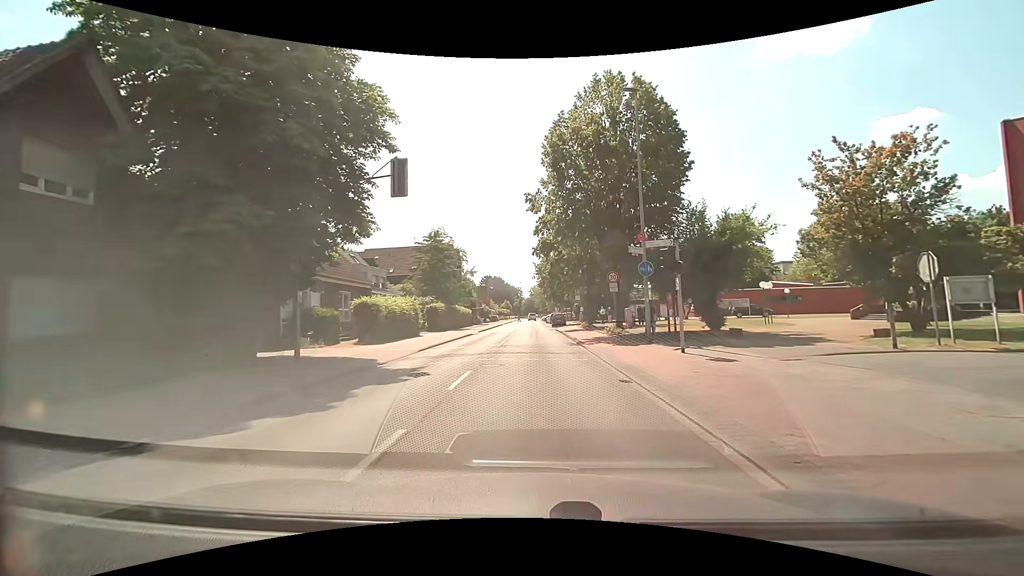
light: Day
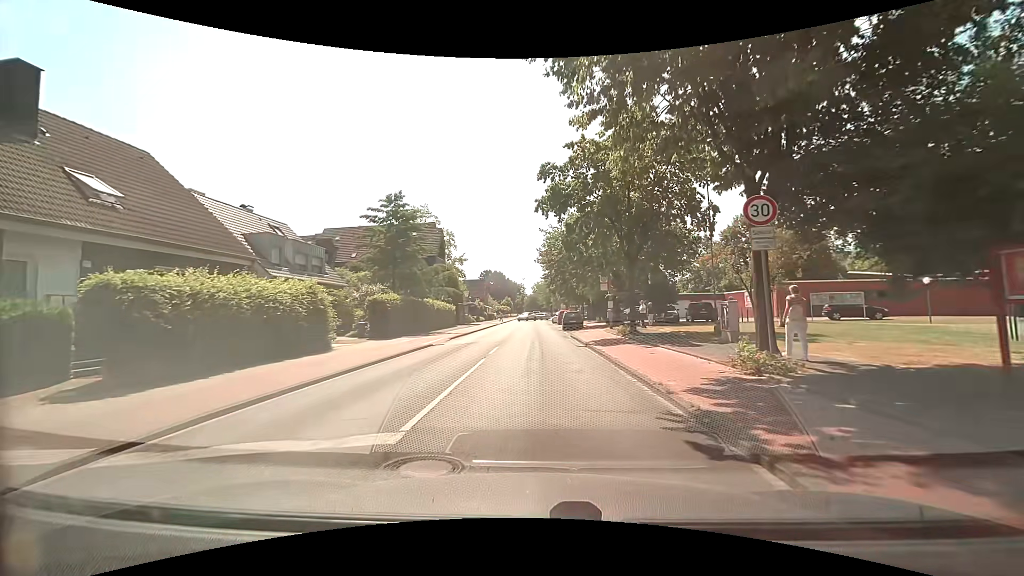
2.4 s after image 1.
(-0.1, +17.1) m; 0°
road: tertiary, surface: asphalt
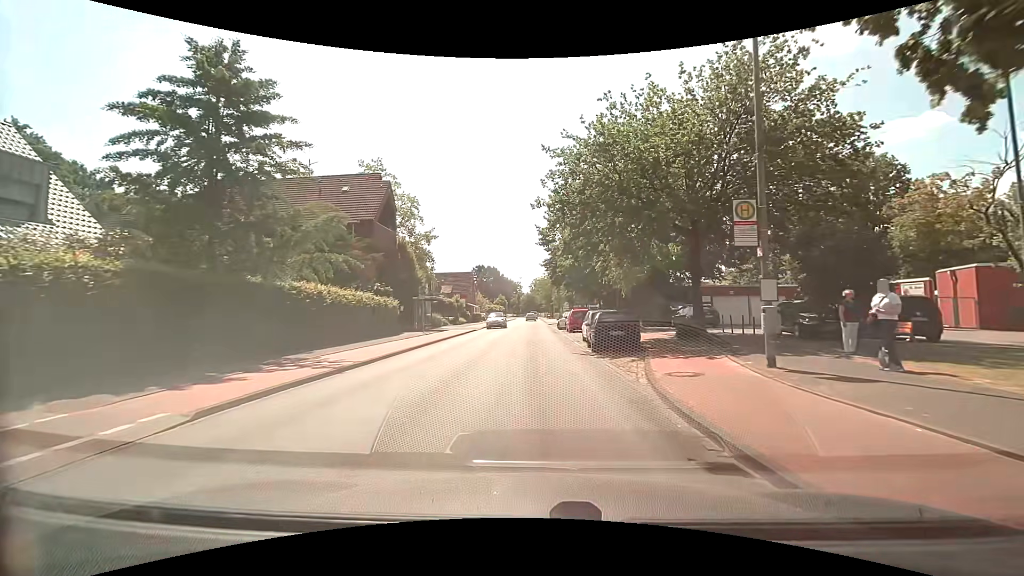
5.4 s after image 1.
(-0.3, +22.1) m; 0°
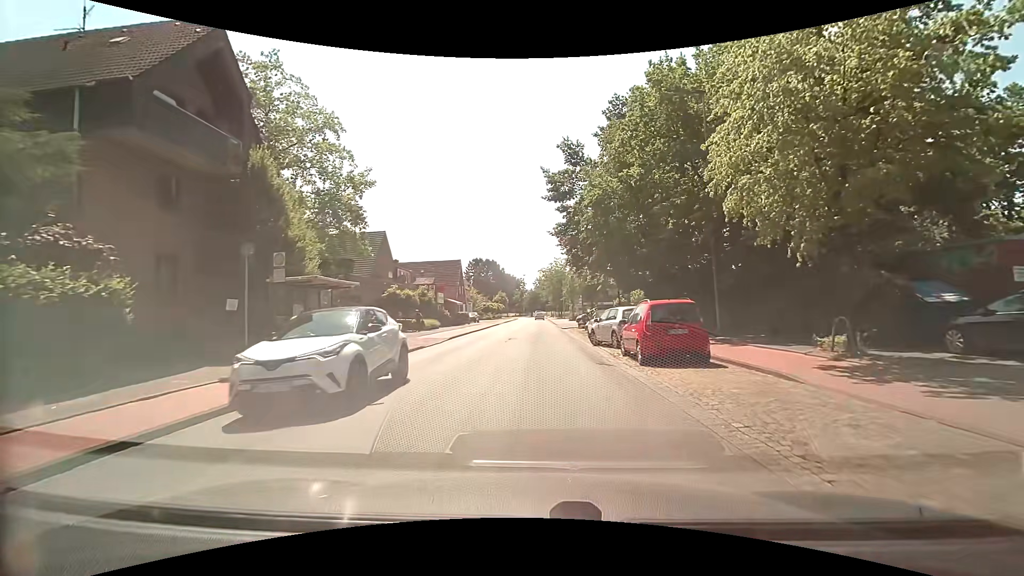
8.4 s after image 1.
(-0.2, +22.3) m; 0°
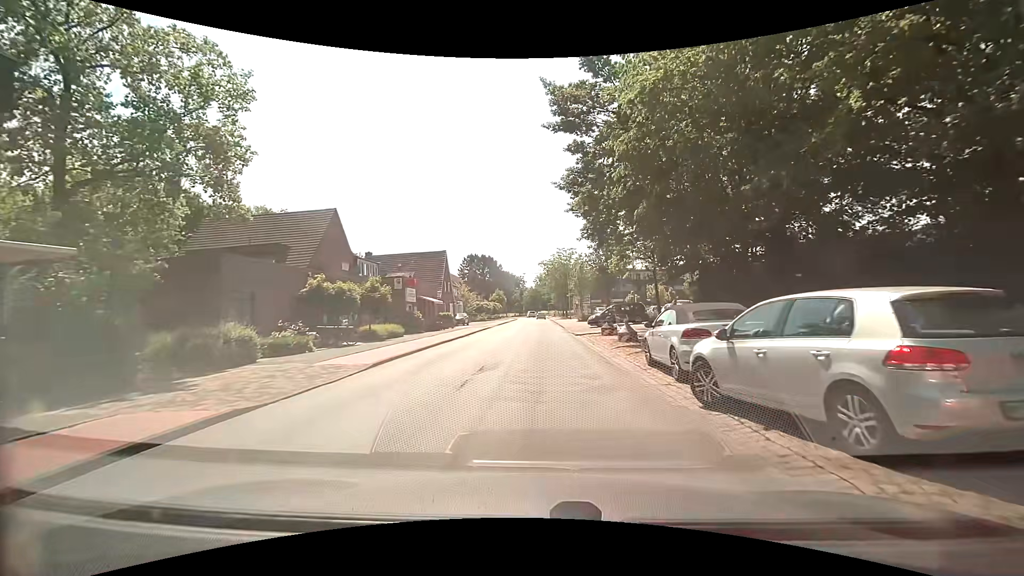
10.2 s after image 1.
(0.0, +13.4) m; -1°
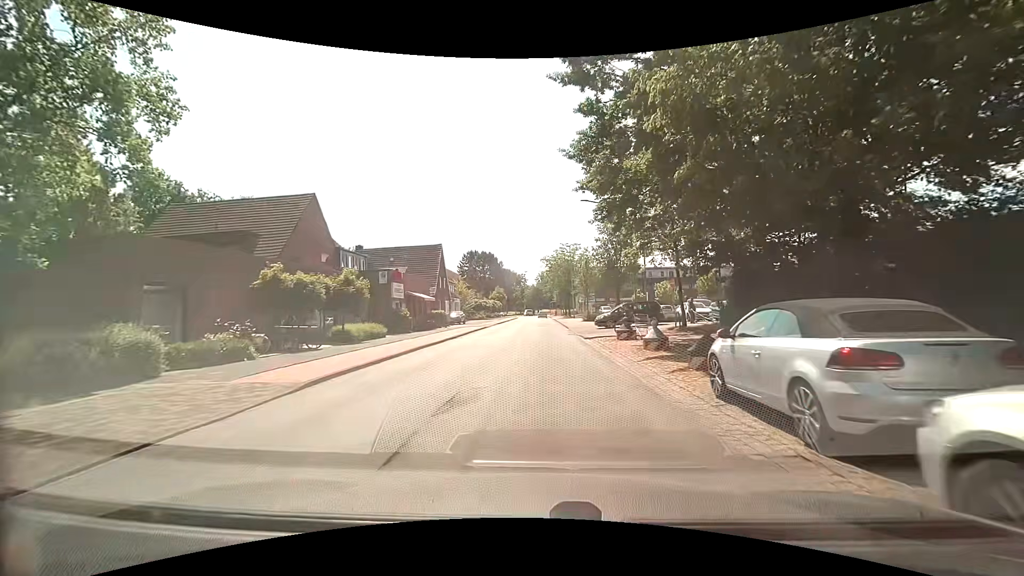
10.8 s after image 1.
(0.0, +4.5) m; 0°
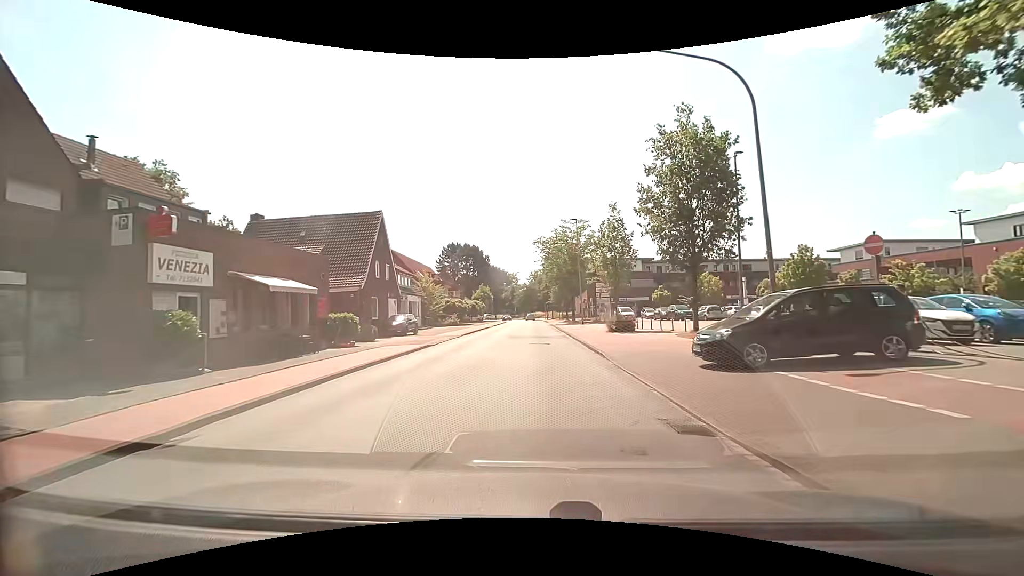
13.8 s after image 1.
(+0.1, +22.4) m; +1°
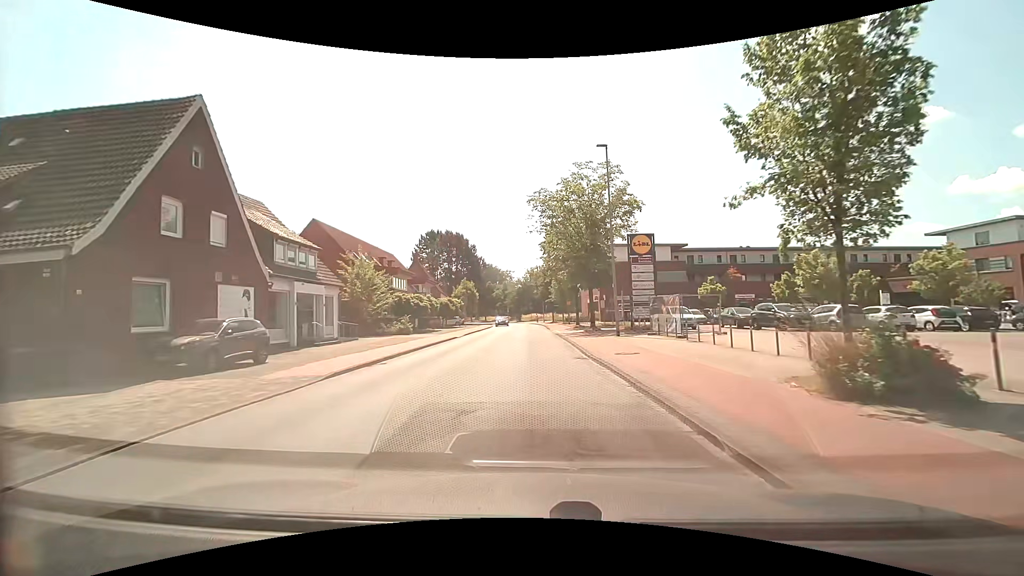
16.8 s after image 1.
(+0.1, +22.4) m; 0°
(0, +10) (0, +20) (0, +30) (0, +40) (0, +50) (0, +60) (0, +70) (-1, +80) (-2, +90) (-4, +100) m
